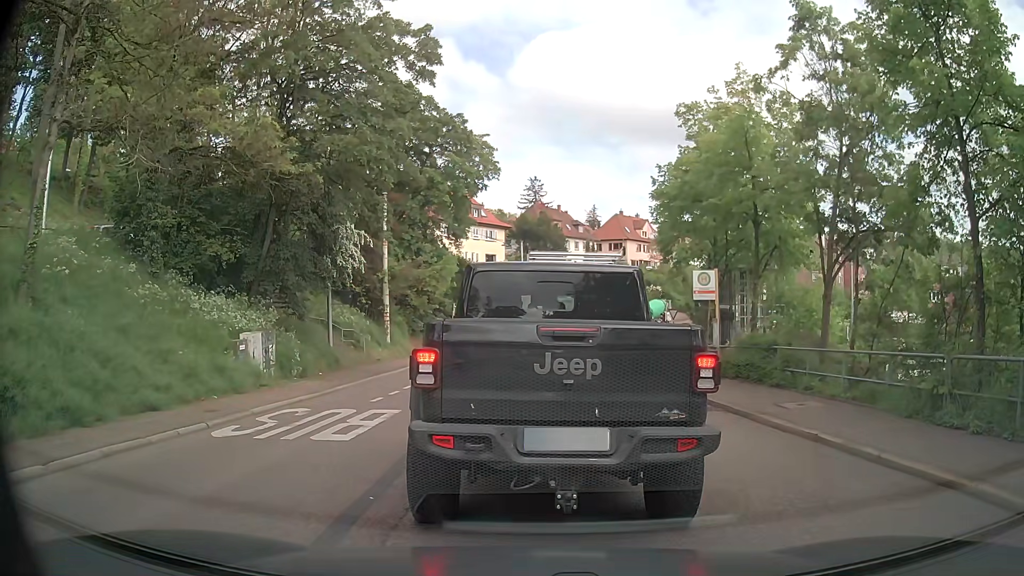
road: secondary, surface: asphalt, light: Day
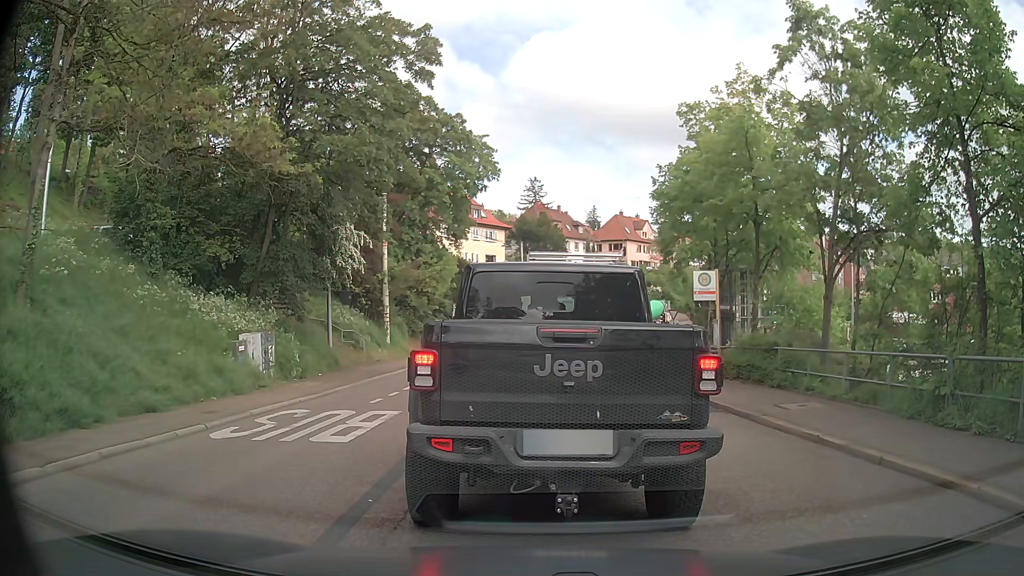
(0.0, +0.1) m; 0°
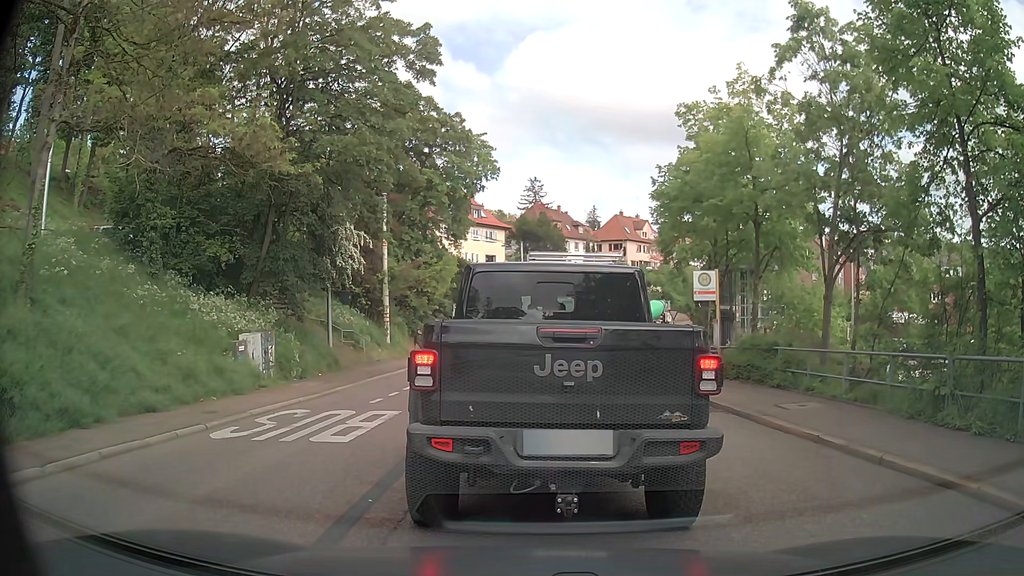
(0.0, 0.0) m; 0°
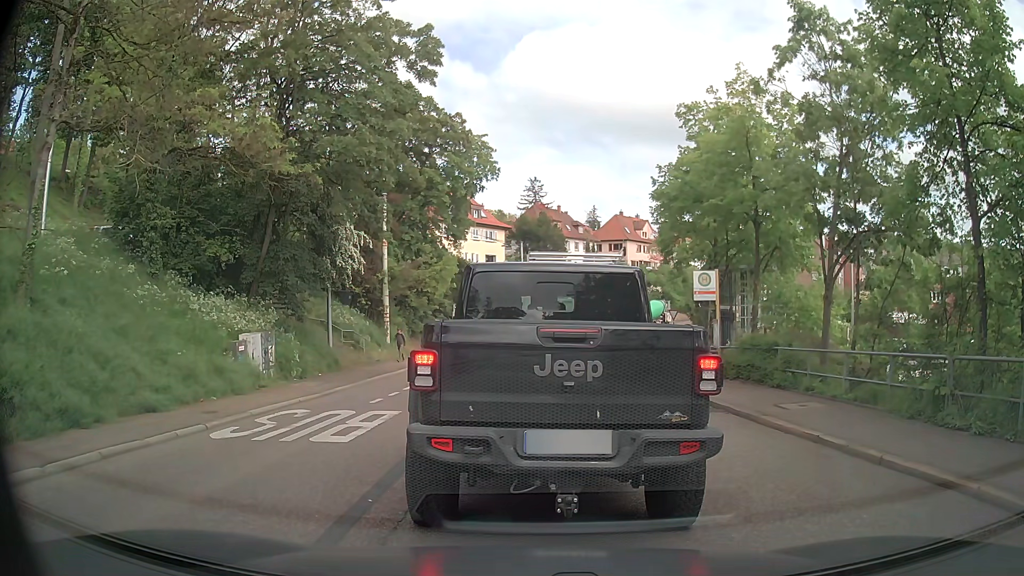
(0.0, 0.0) m; 0°
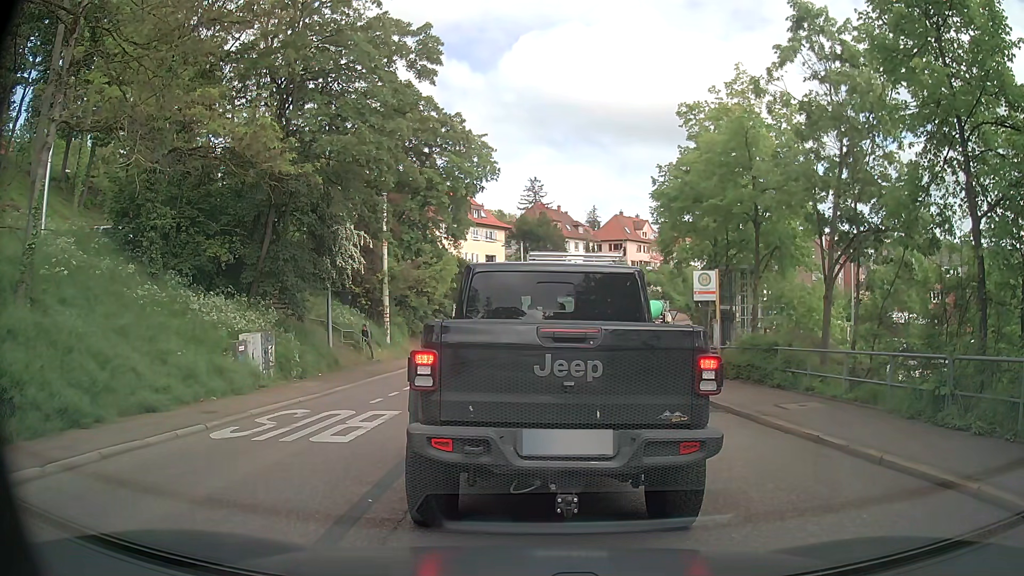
(0.0, 0.0) m; 0°
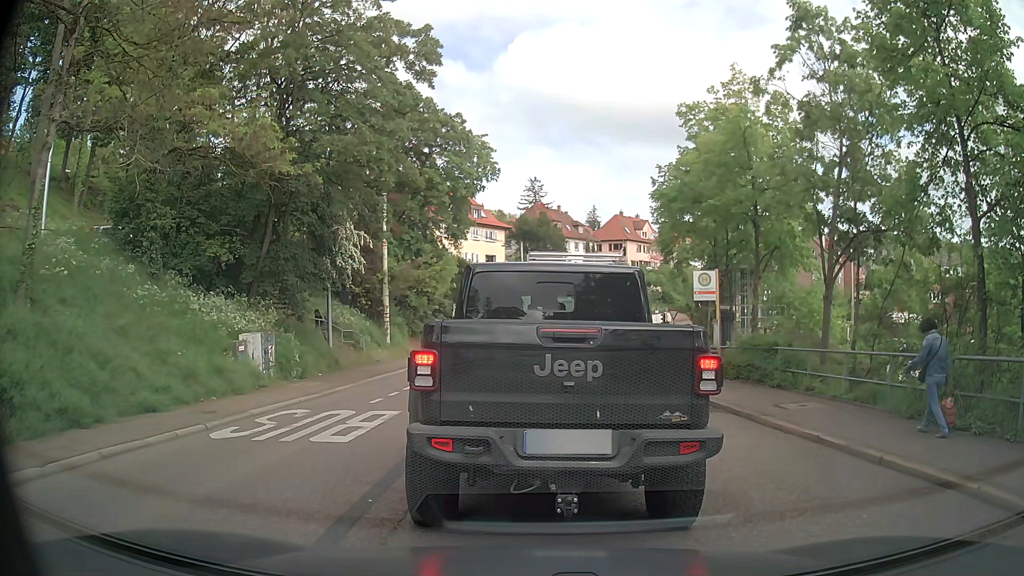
(0.0, 0.0) m; 0°
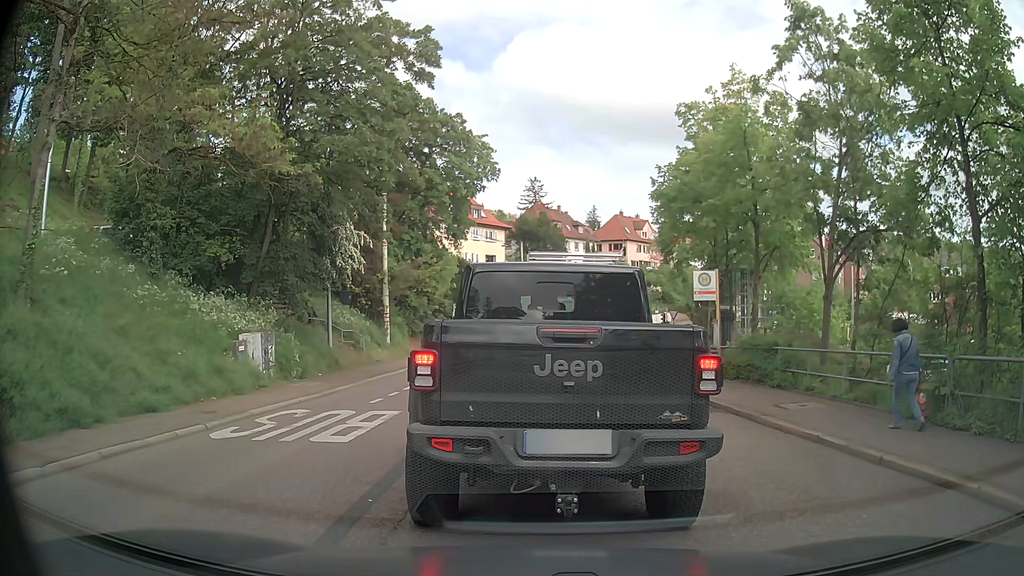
(0.0, 0.0) m; 0°
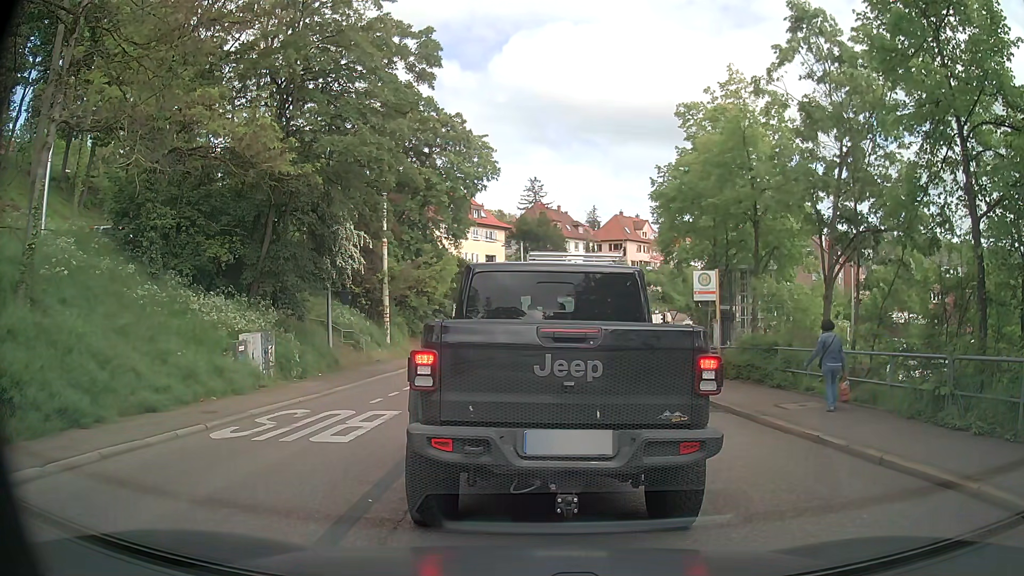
(0.0, 0.0) m; 0°
(0, +10) (0, +20) (+1, +30) (+2, +40) (+5, +49) (+9, +59) (+13, +68) (+17, +77) (+23, +85) (+28, +94) m
